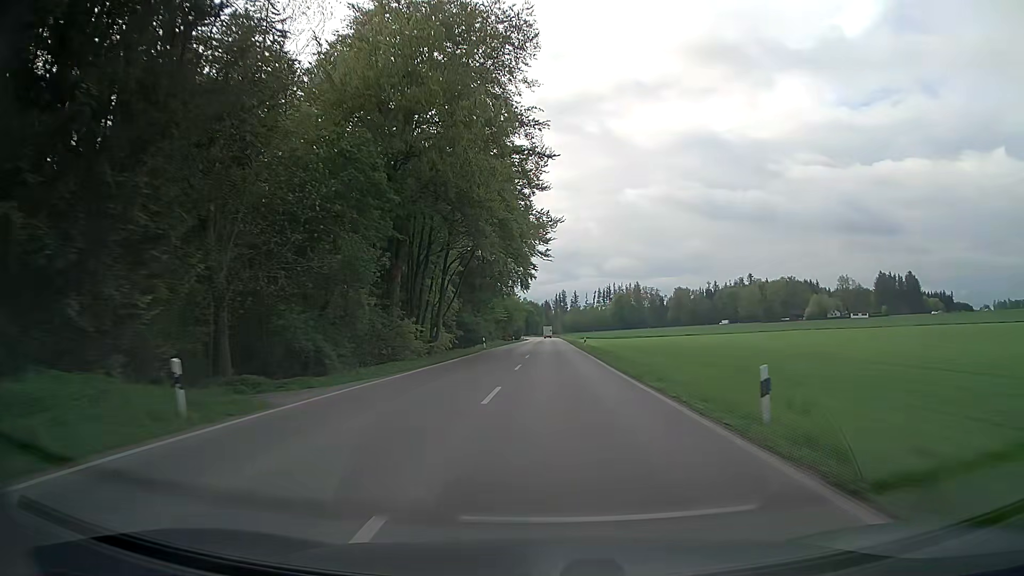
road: secondary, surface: asphalt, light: Day
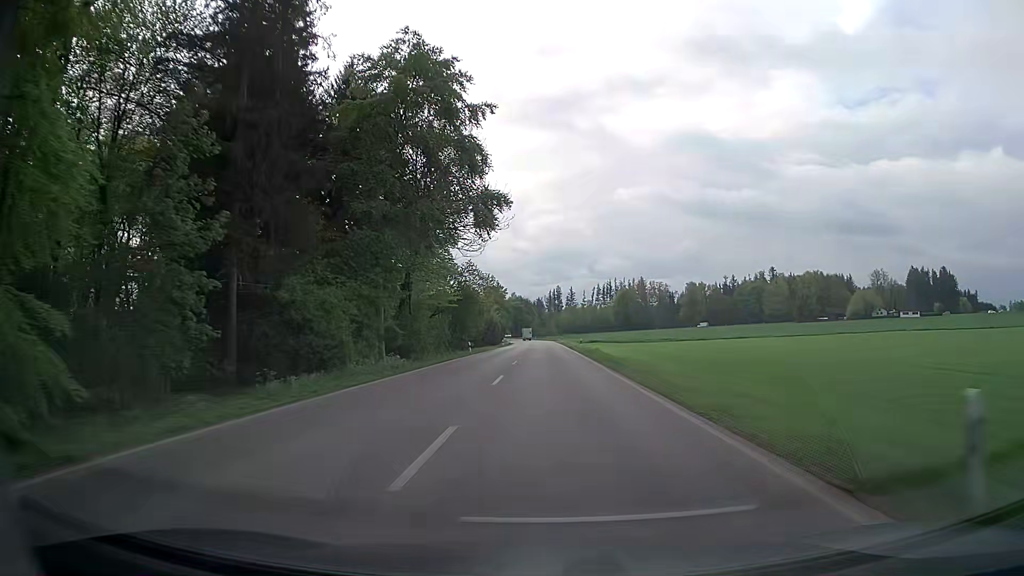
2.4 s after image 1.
(+0.3, +55.3) m; +1°
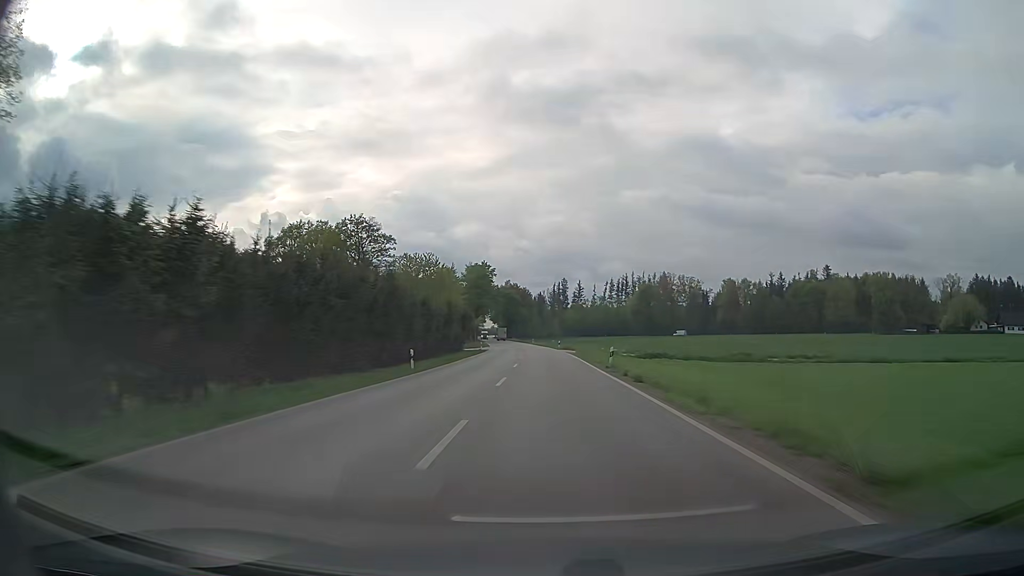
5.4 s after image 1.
(-0.5, +71.3) m; 0°
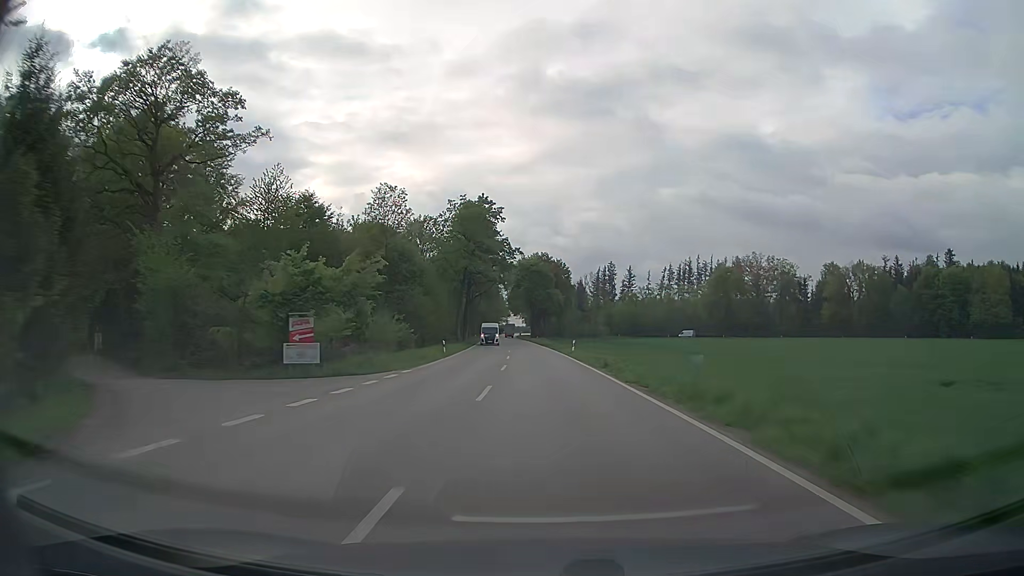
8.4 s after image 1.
(-1.2, +77.5) m; -3°
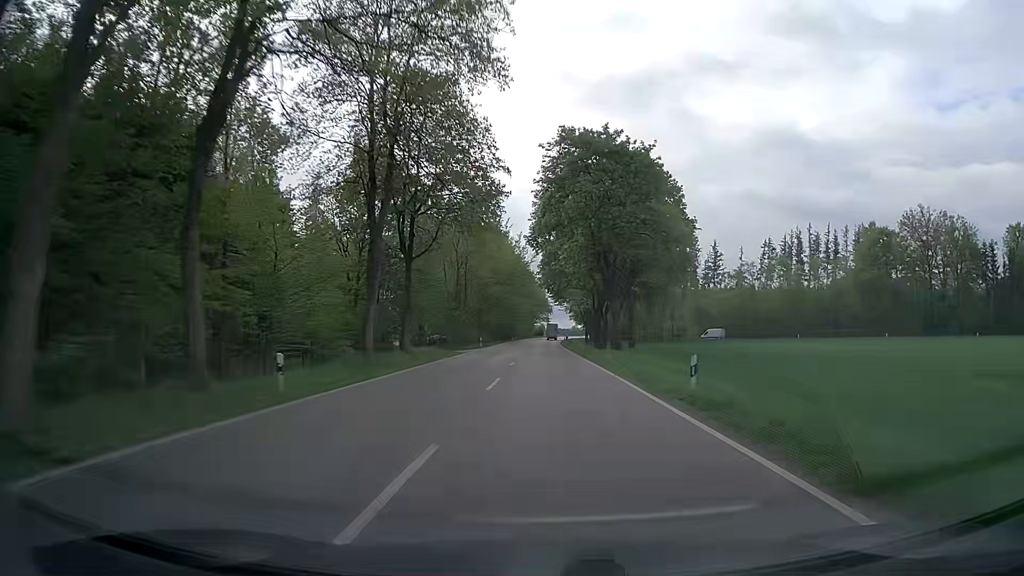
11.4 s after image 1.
(-3.1, +82.3) m; -4°
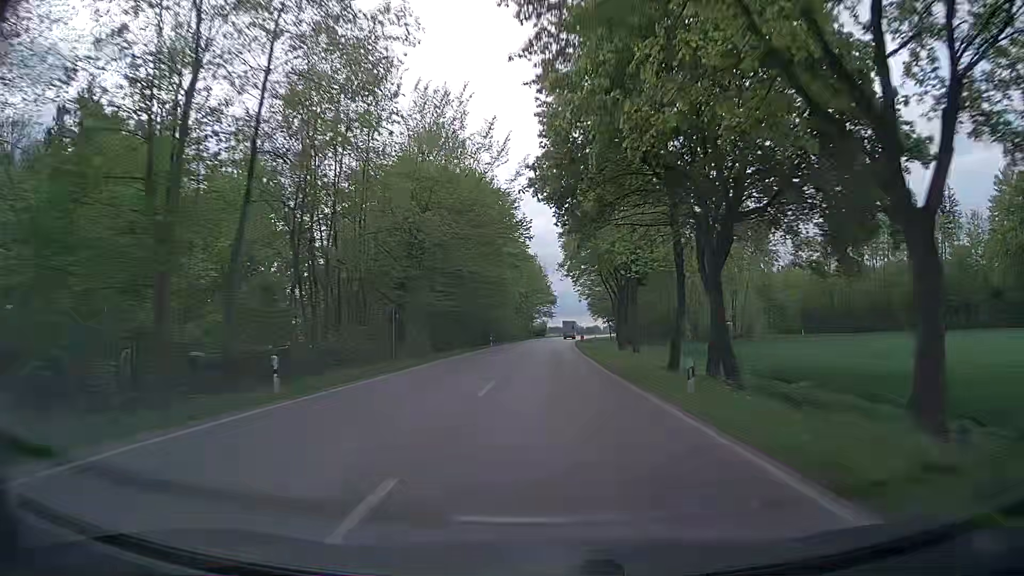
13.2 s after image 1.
(0.0, +50.0) m; 0°
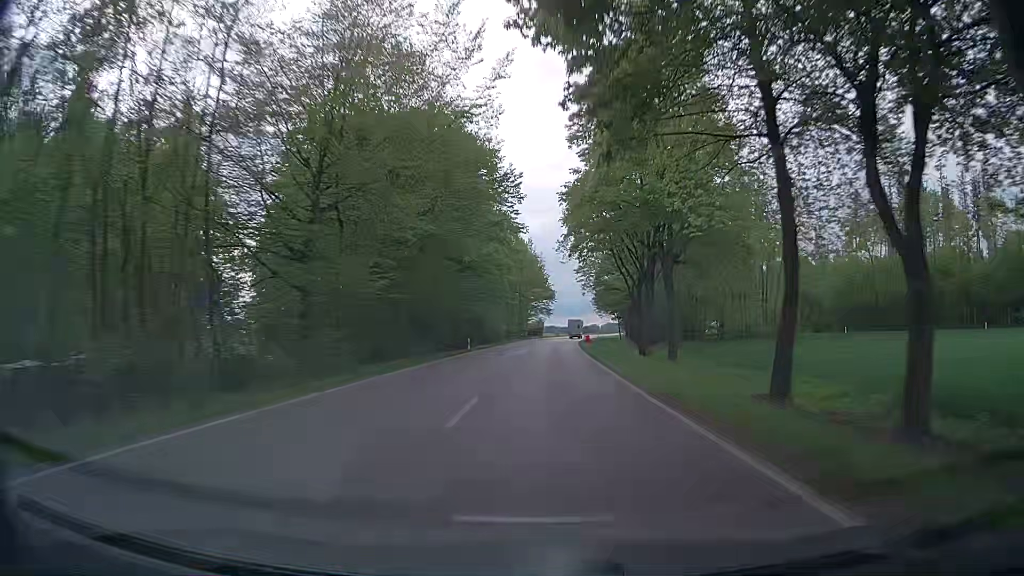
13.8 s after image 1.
(0.0, +16.7) m; 0°
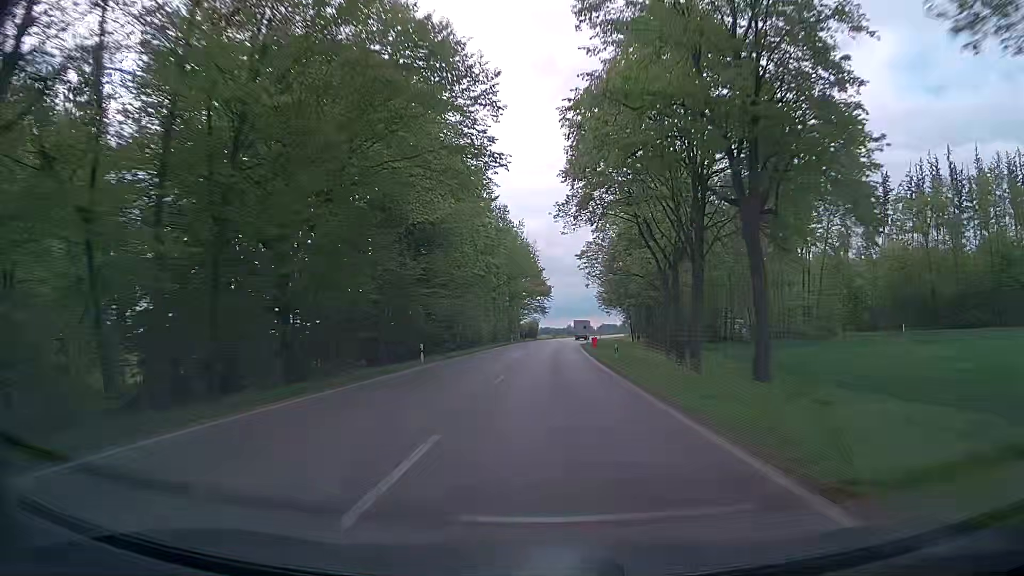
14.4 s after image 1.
(+0.1, +16.7) m; 0°
(0, +10) (0, +20) (0, +30) (+1, +40) (+1, +50) (+1, +60) (+2, +70) (+3, +80) (+3, +90) (+4, +100) m
